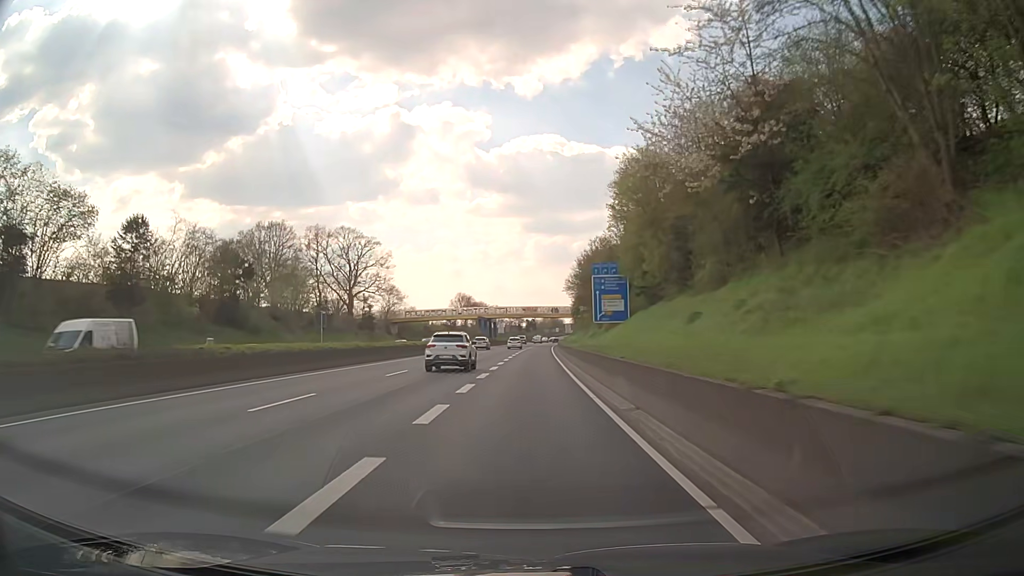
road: trunk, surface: asphalt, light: Day
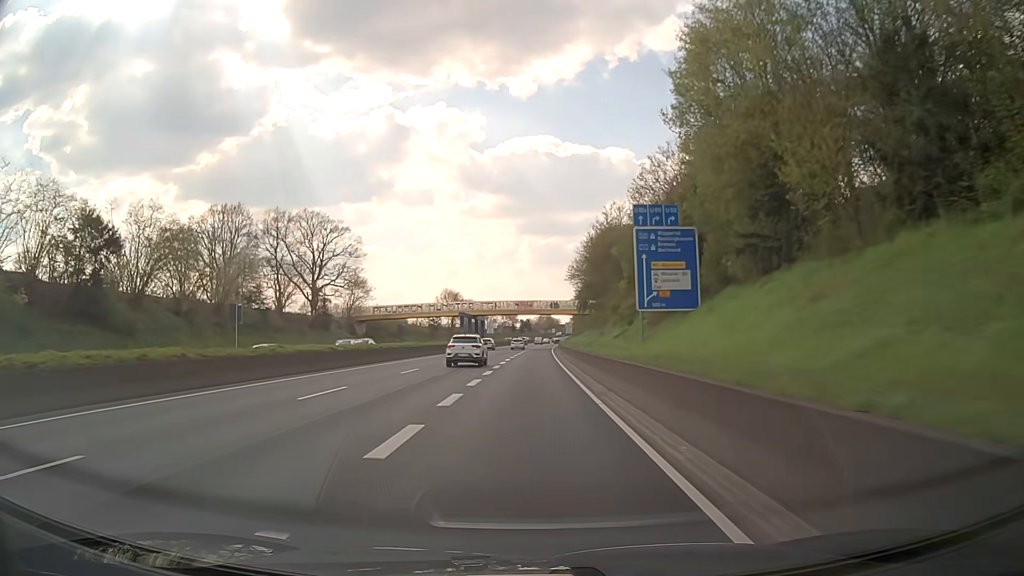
(0.0, +21.3) m; 0°
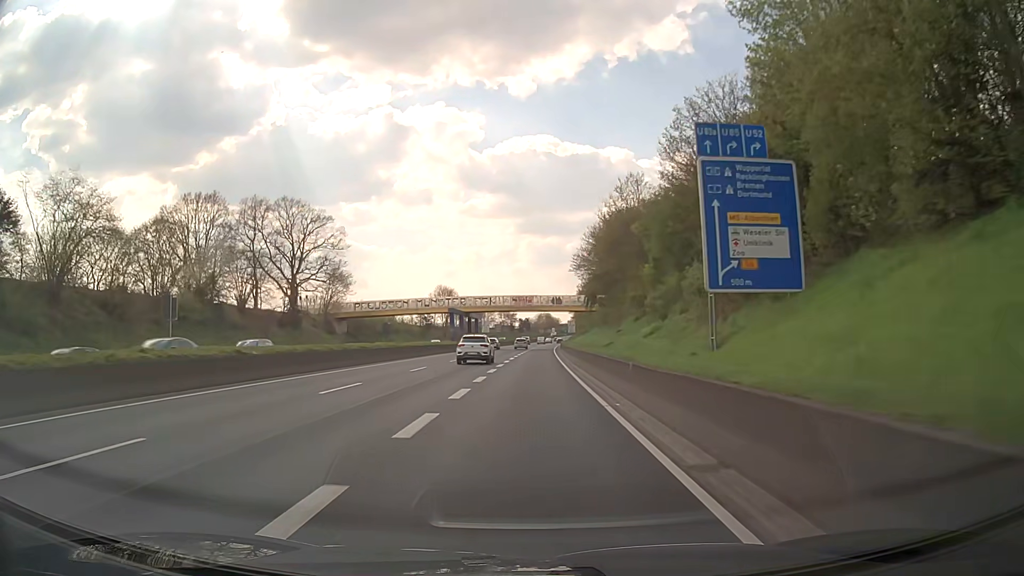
(0.0, +10.6) m; 0°
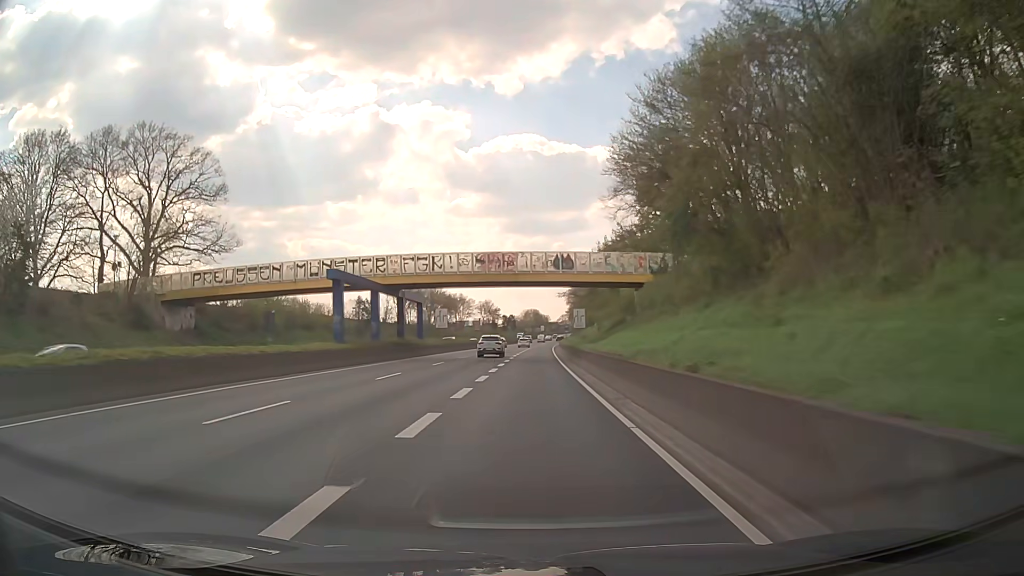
(+0.4, +42.6) m; +1°
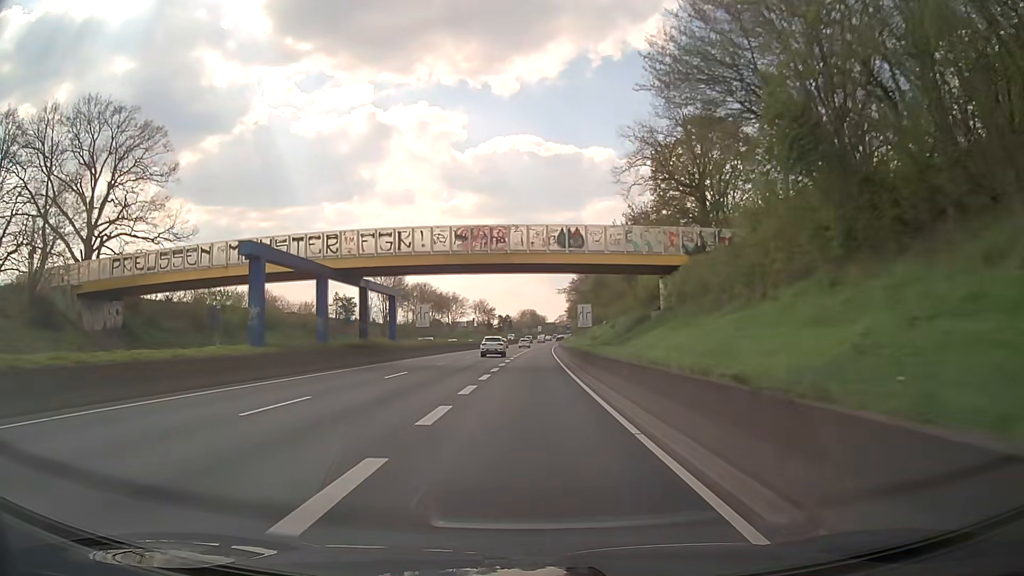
(0.0, +10.7) m; 0°
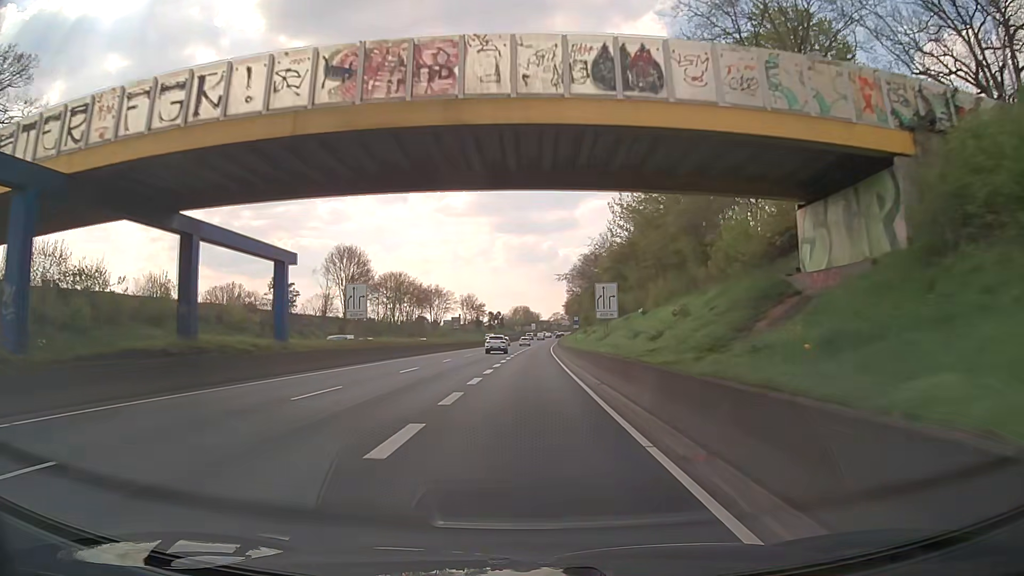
(0.0, +21.4) m; 0°
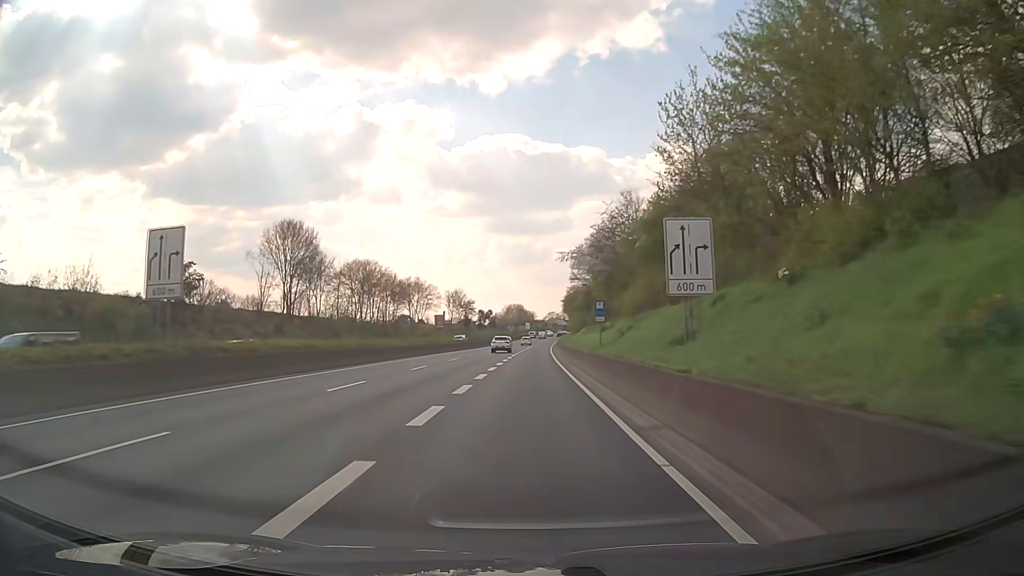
(-0.1, +21.4) m; 0°
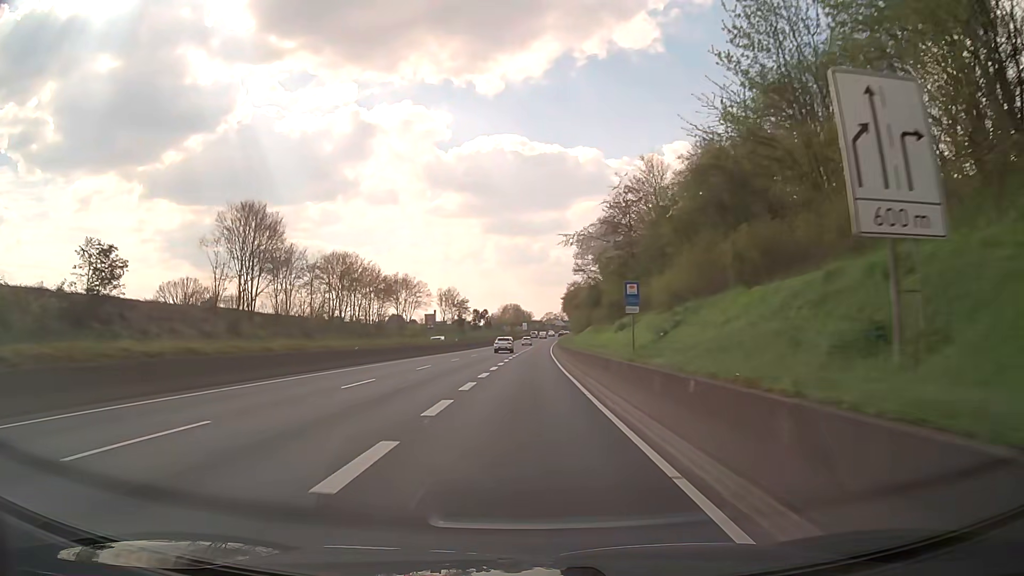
(+0.2, +10.7) m; +1°
